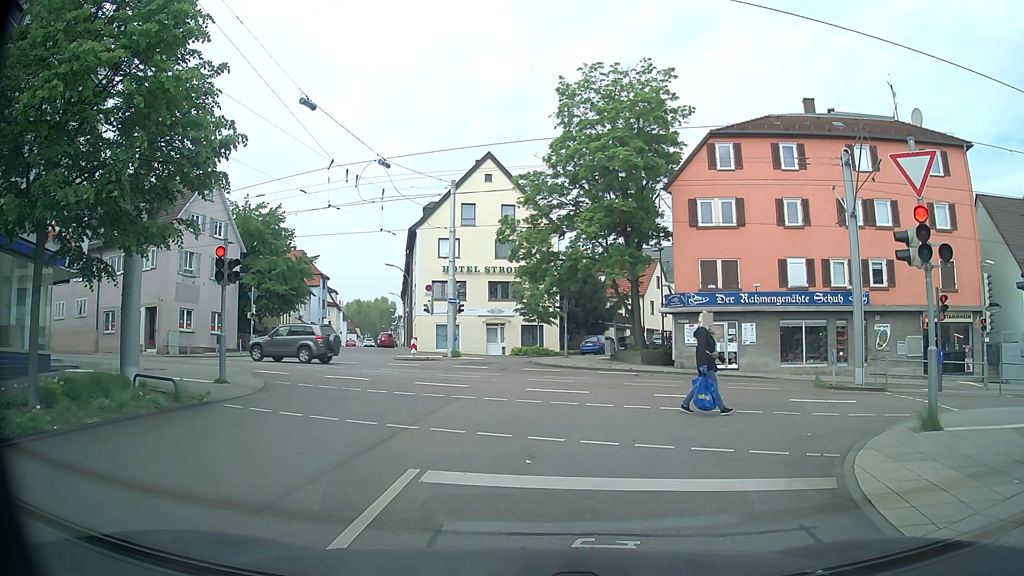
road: residential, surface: asphalt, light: Day
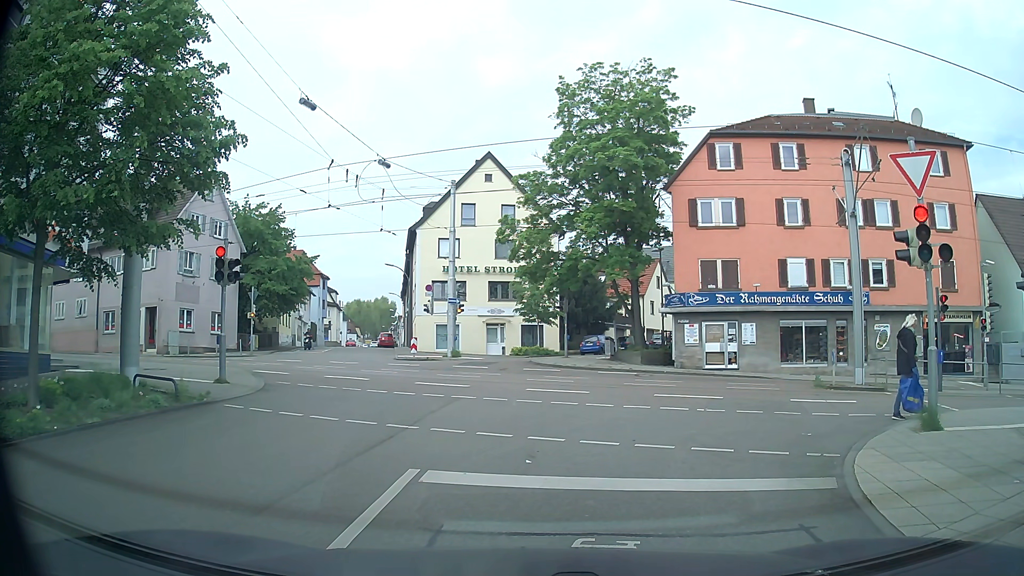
(0.0, 0.0) m; 0°
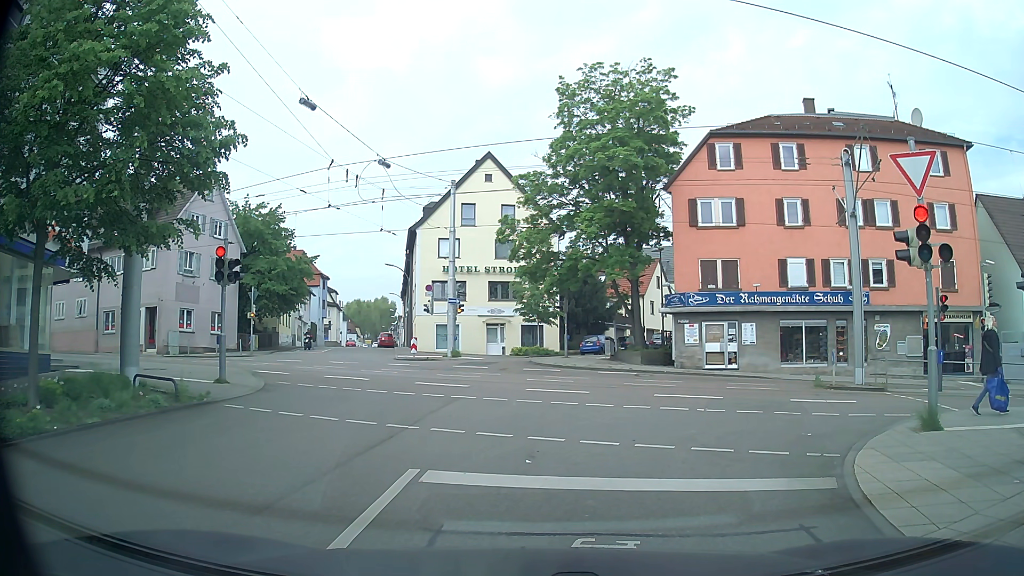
(0.0, 0.0) m; 0°
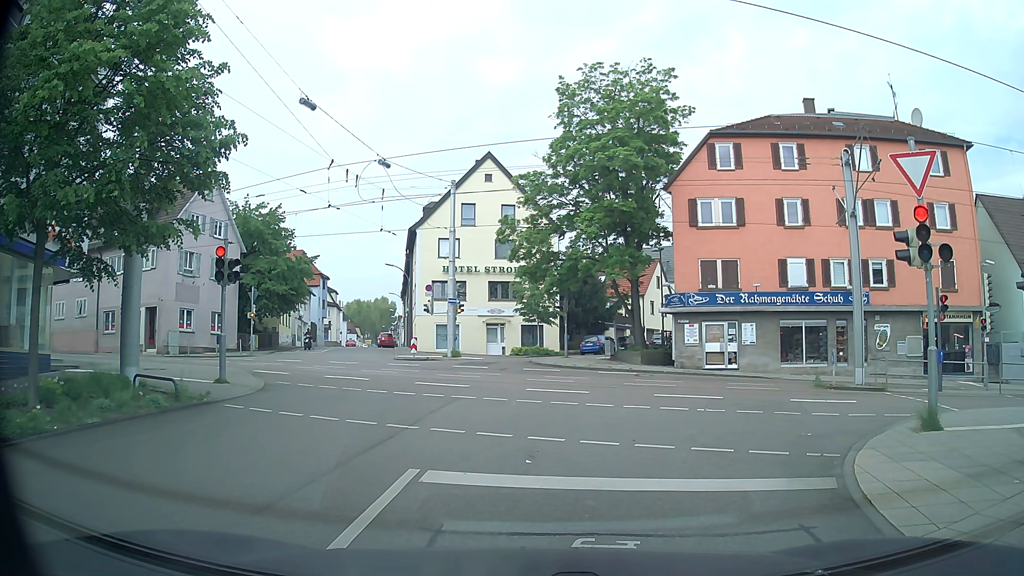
(0.0, 0.0) m; 0°
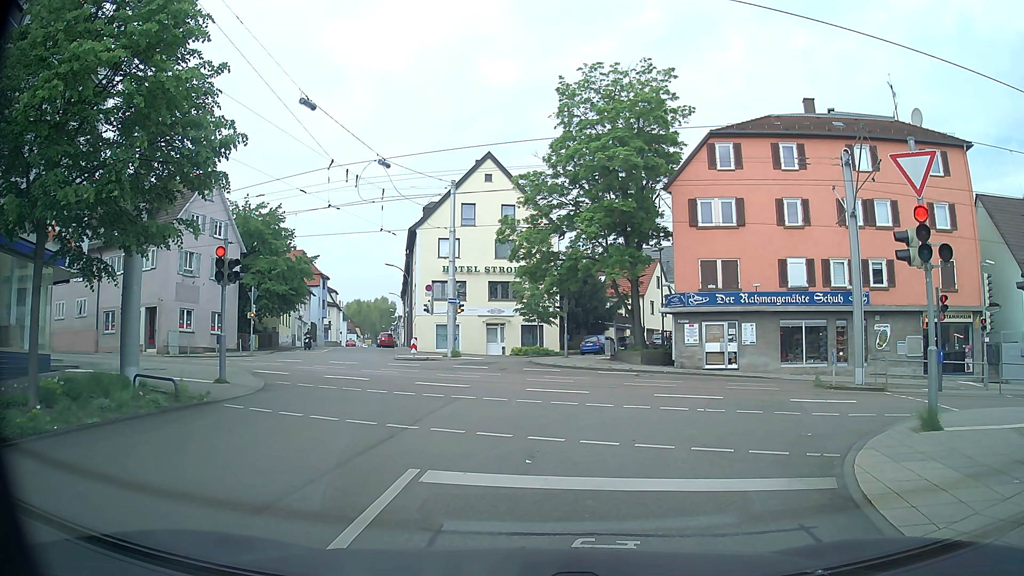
(0.0, 0.0) m; 0°
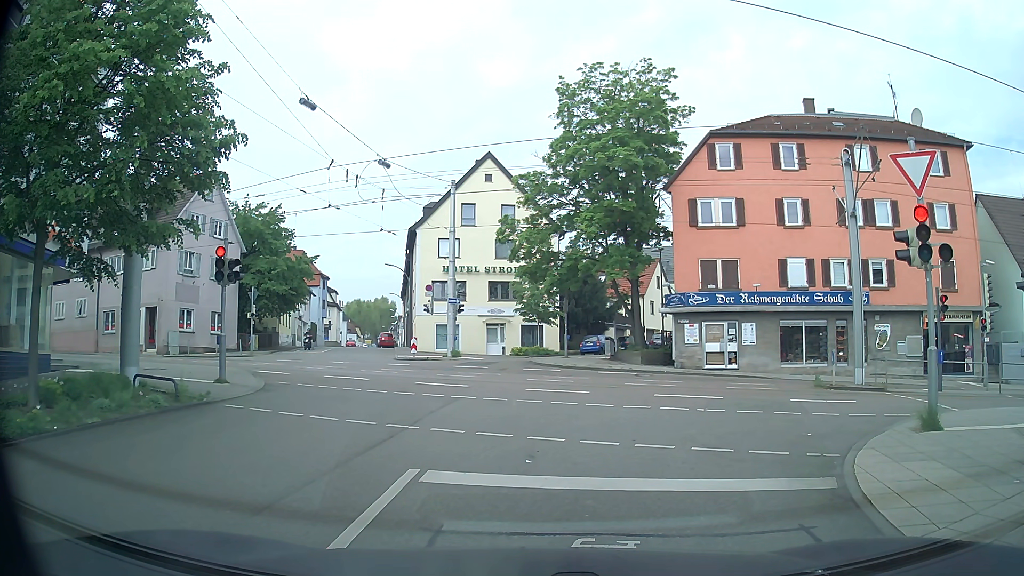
(0.0, 0.0) m; 0°
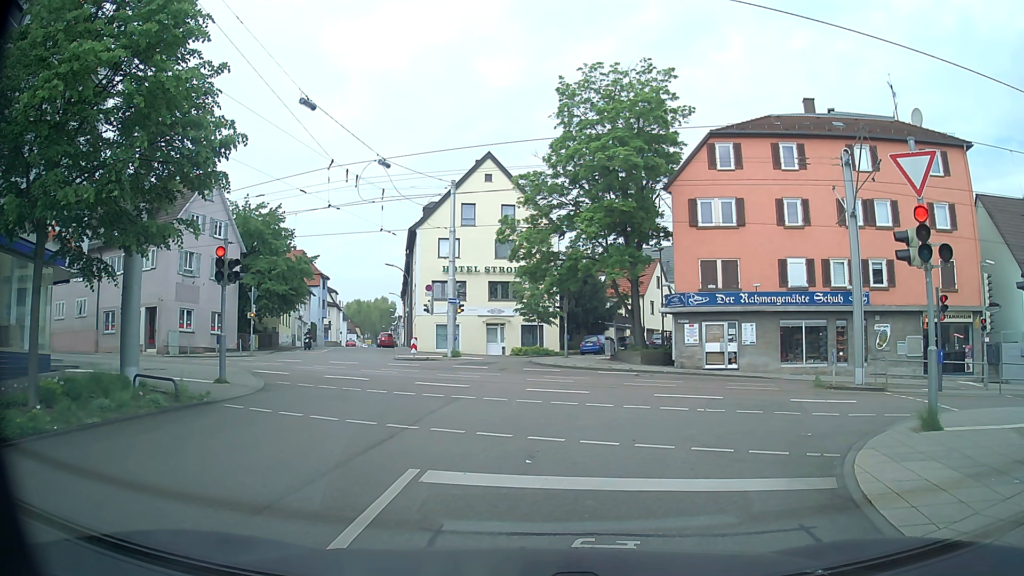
(0.0, 0.0) m; 0°
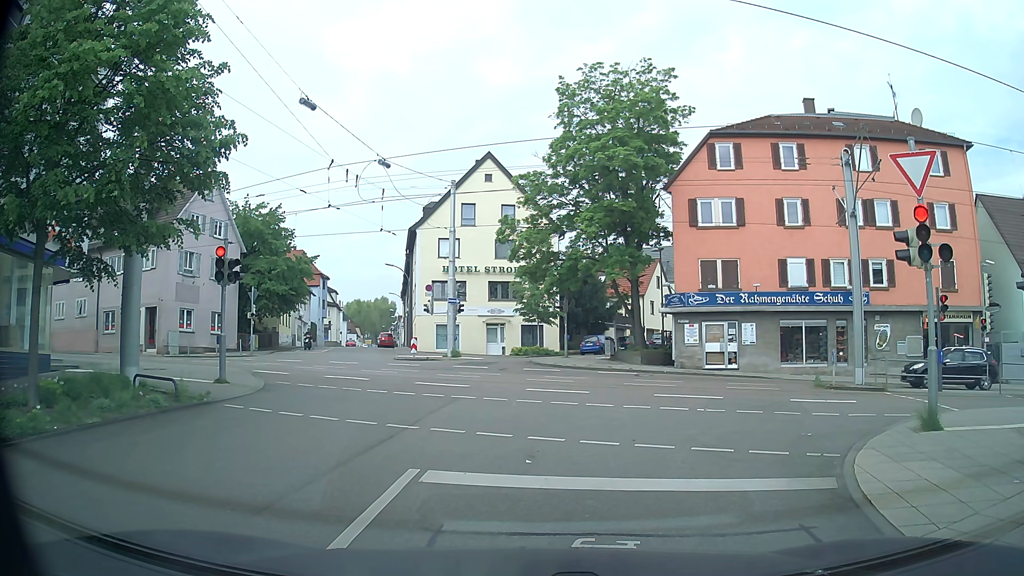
(0.0, 0.0) m; 0°
